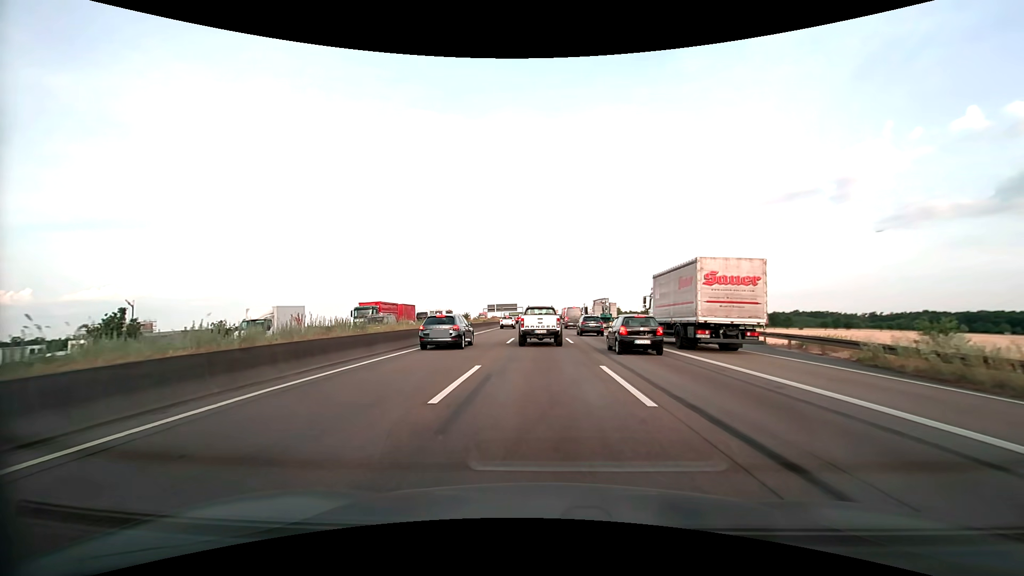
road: motorway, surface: asphalt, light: Day
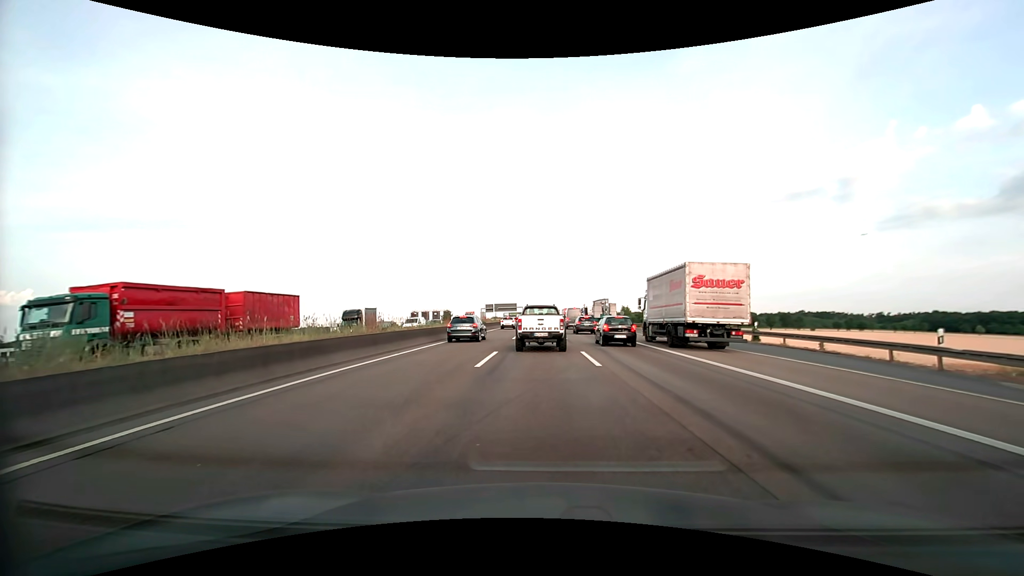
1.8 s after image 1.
(0.0, +11.8) m; 0°
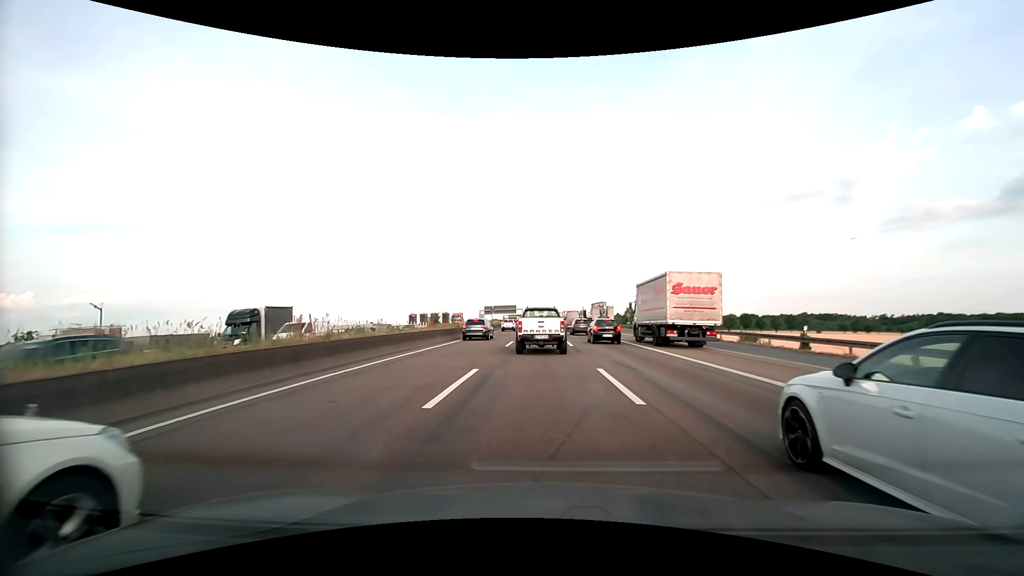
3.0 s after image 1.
(0.0, +5.8) m; 0°
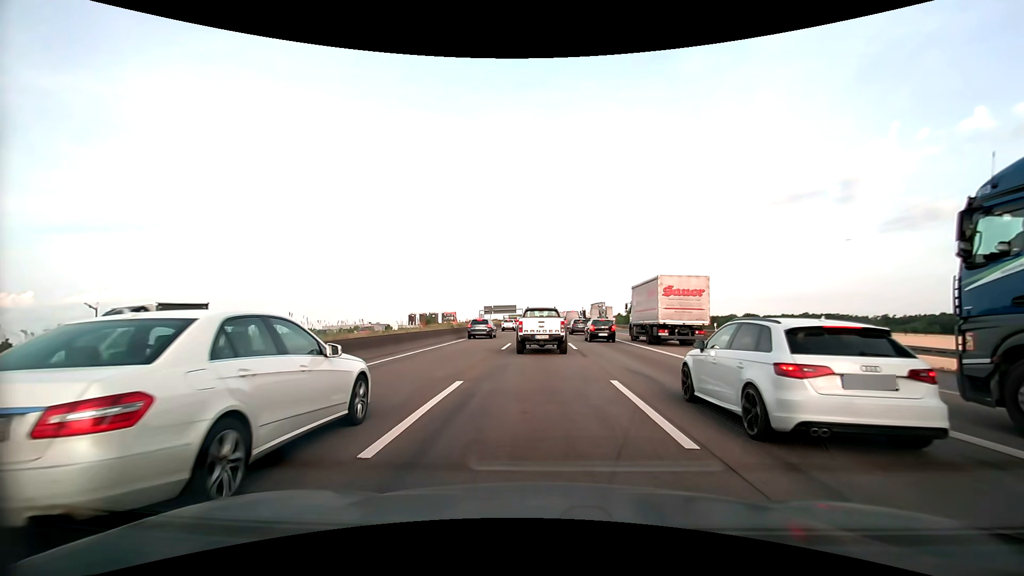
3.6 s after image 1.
(0.0, +2.7) m; -1°
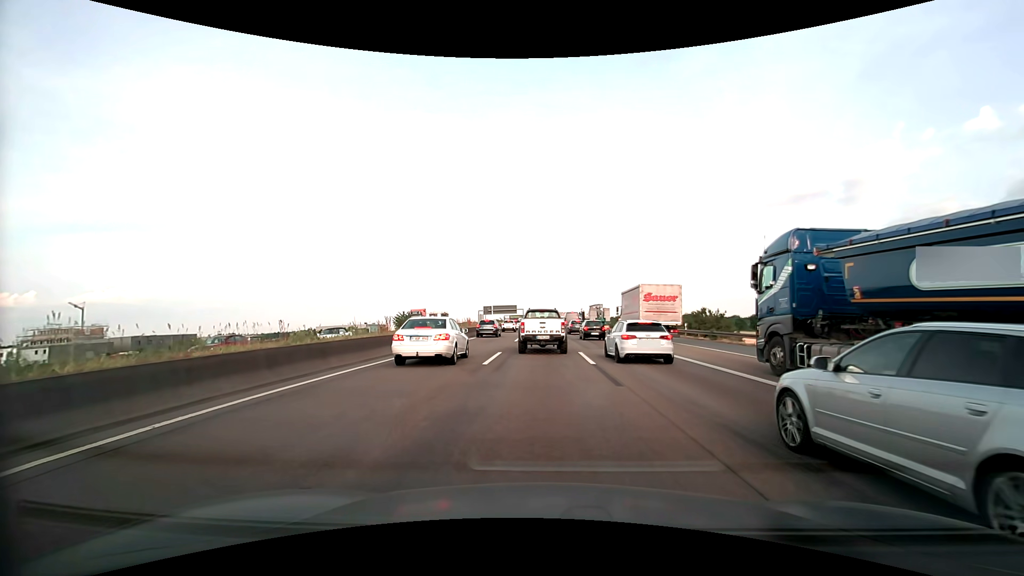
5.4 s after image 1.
(+0.1, +7.5) m; +1°
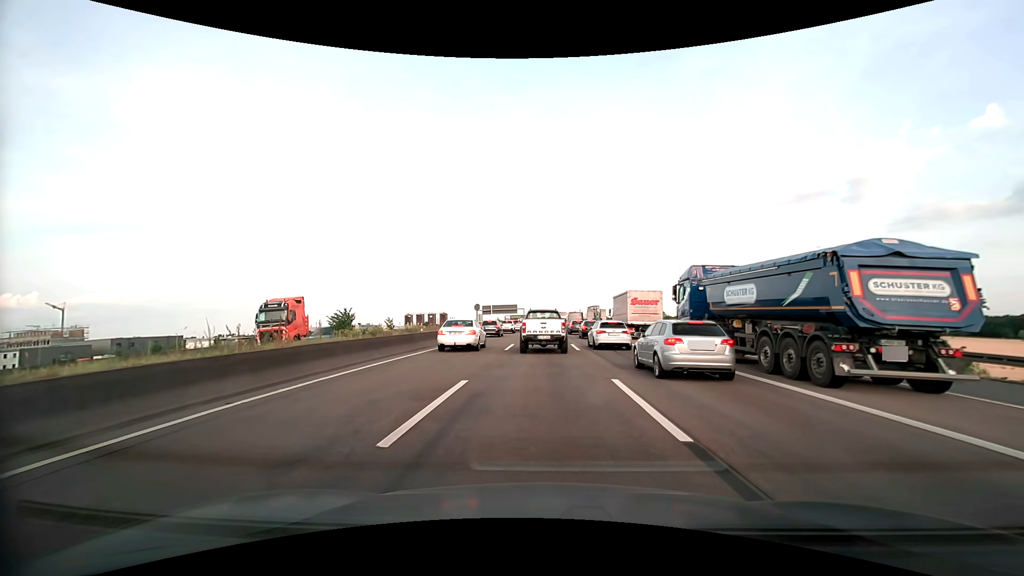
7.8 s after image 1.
(0.0, +10.0) m; +1°
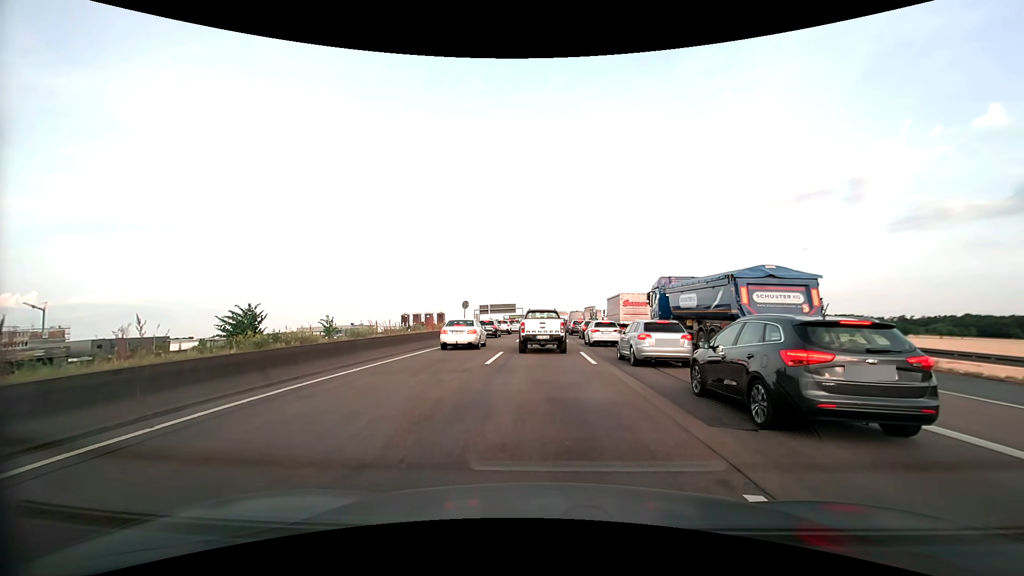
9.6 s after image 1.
(-0.1, +7.6) m; -1°
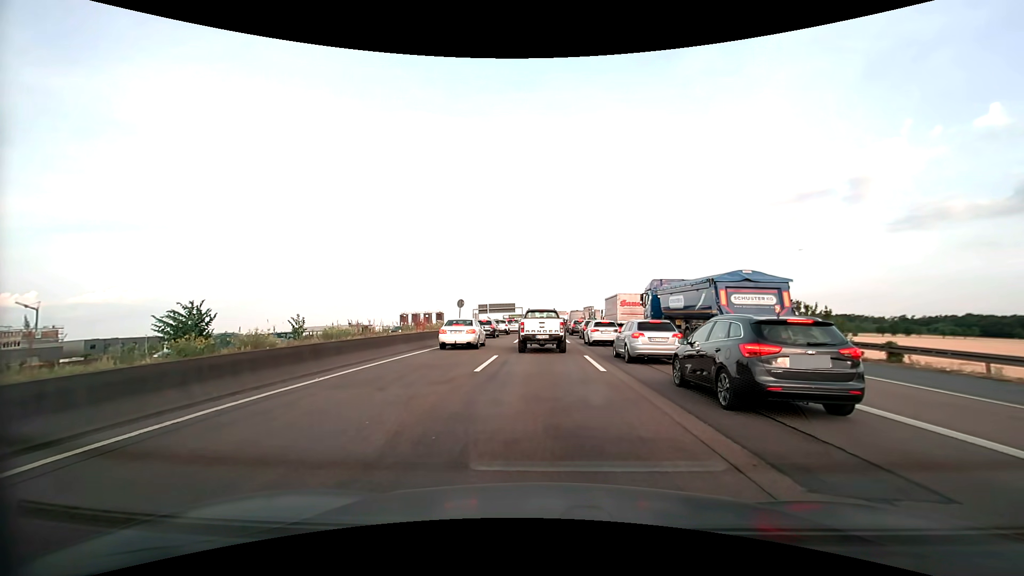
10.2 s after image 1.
(0.0, +2.4) m; 0°
(0, +10) (0, +20) (0, +30) (0, +40) (0, +50) (0, +60) (+1, +70) (+1, +80) (+1, +90) (+1, +100) m
